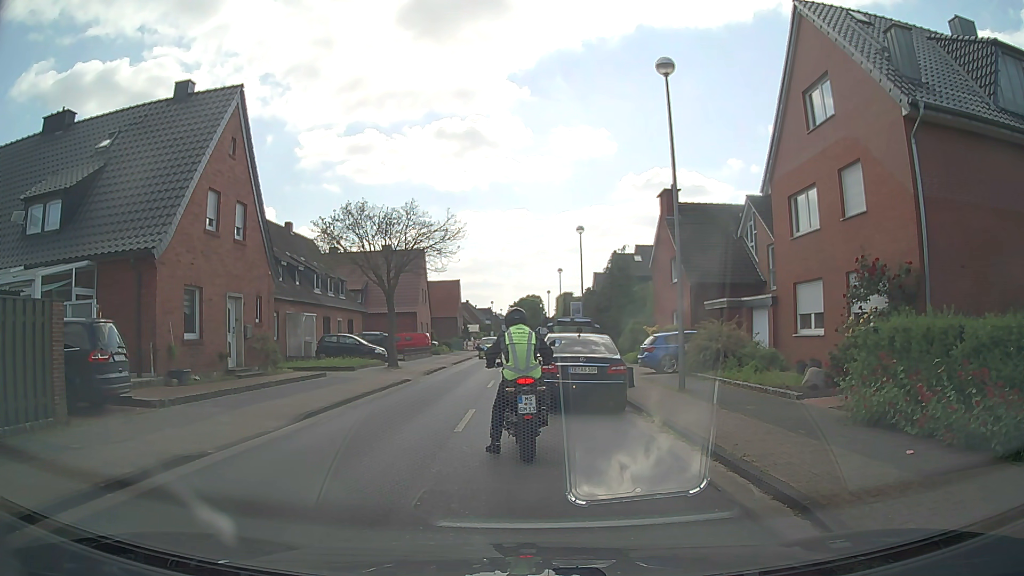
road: tertiary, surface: asphalt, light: Day
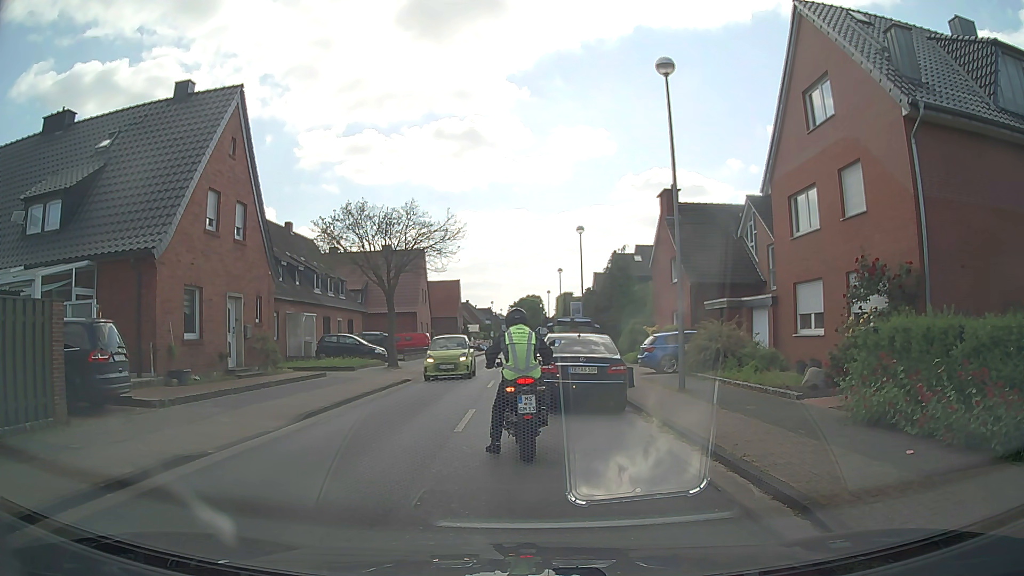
(0.0, 0.0) m; 0°
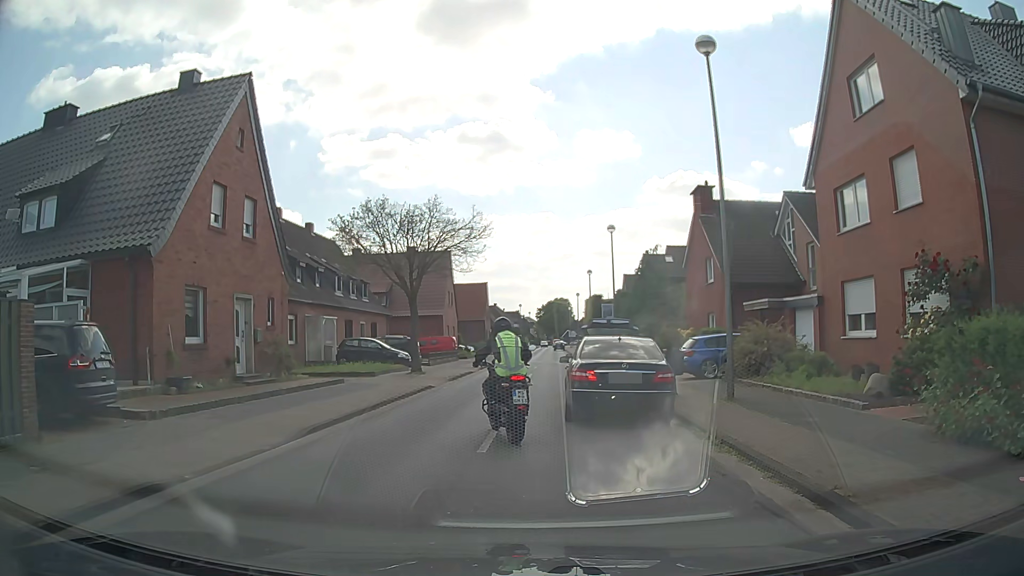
(0.0, +1.6) m; -1°
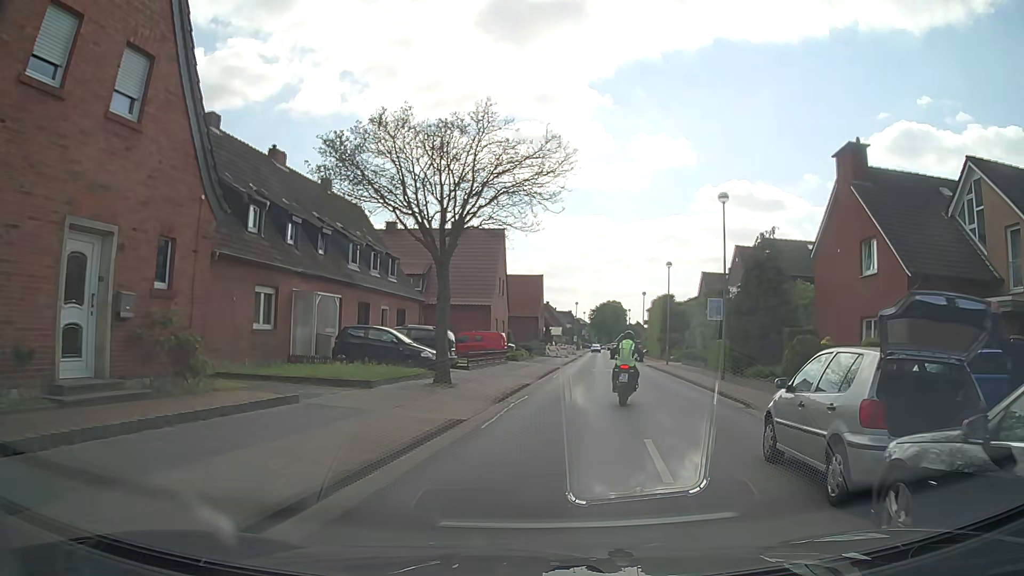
(-1.5, +11.0) m; -7°
(+1, +10) (+3, +20) (+5, +30) (+6, +39) (+7, +49) (+9, +59) (+10, +69) (+11, +79) (+12, +89) (+11, +99) m
